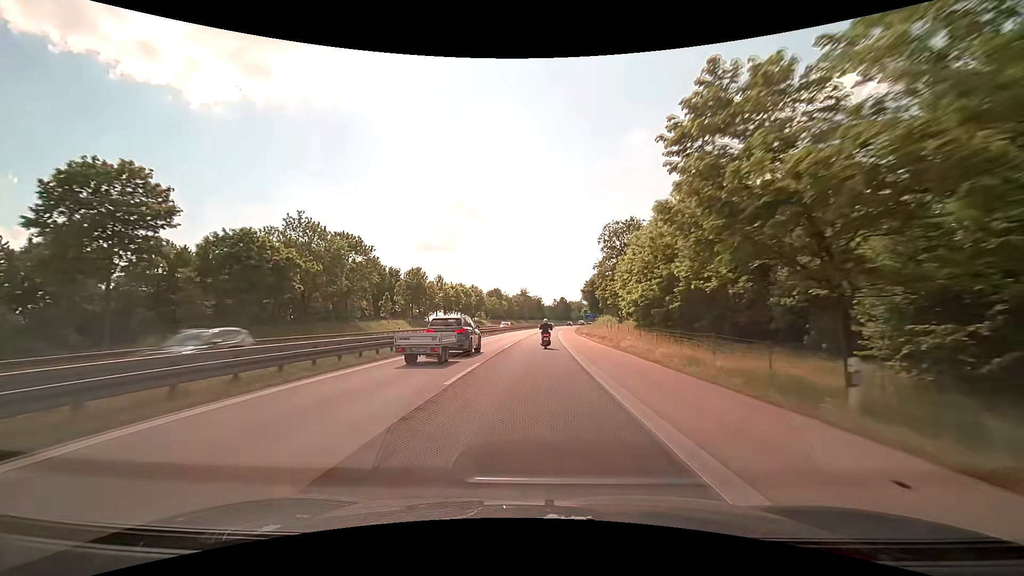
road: motorway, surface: asphalt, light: Day
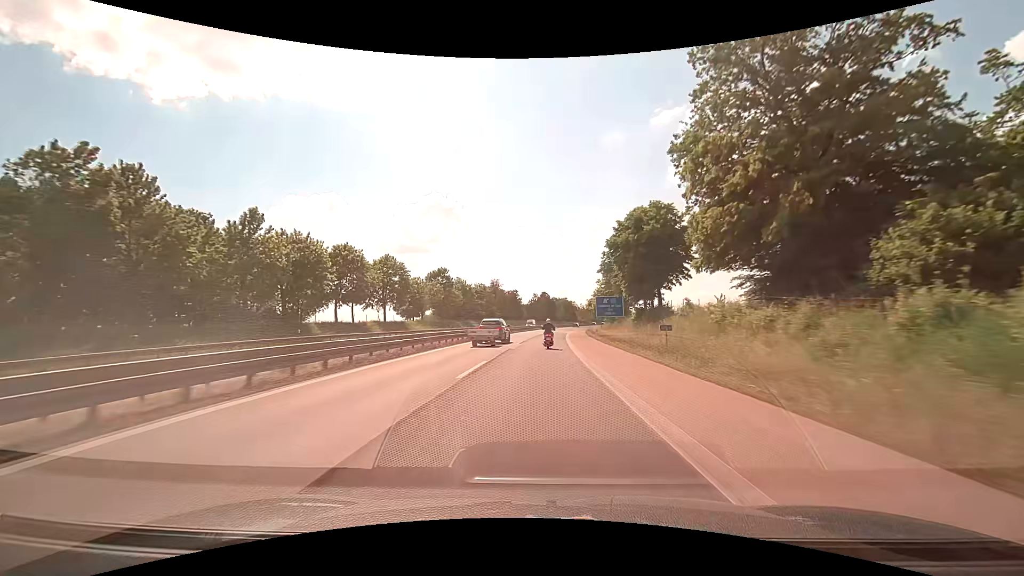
(+1.4, +69.7) m; +3°
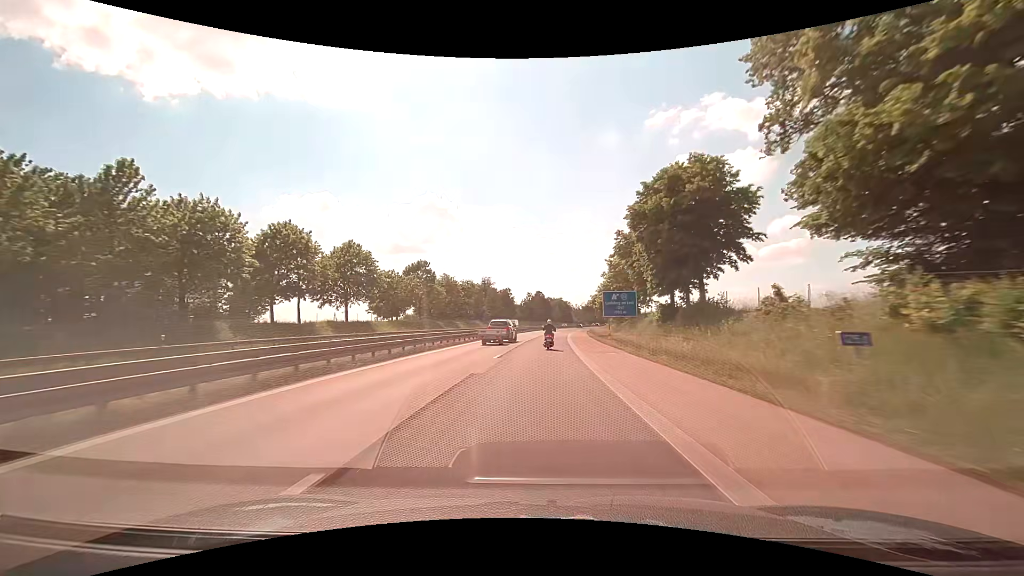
(+0.1, +13.9) m; +1°
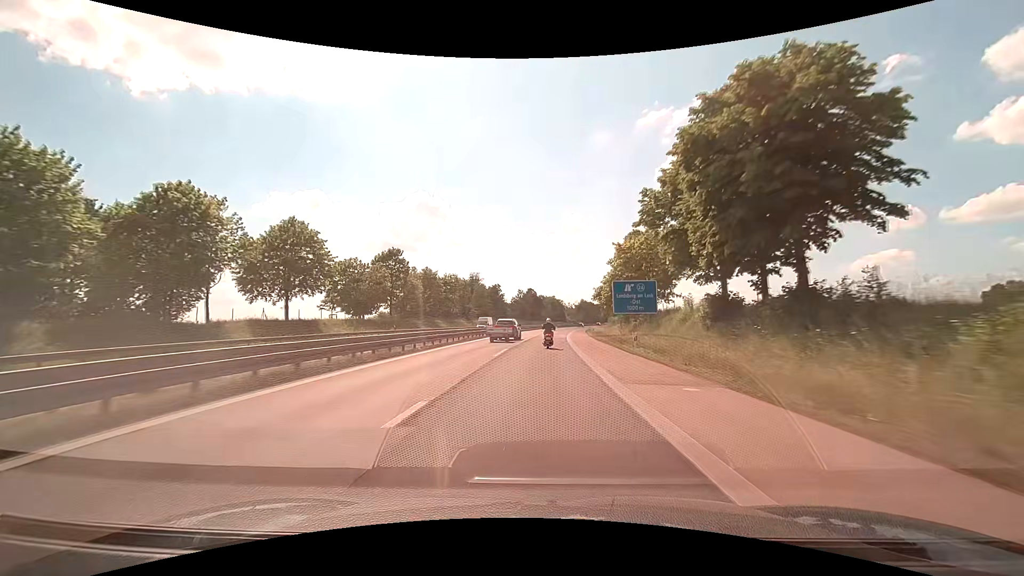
(+0.1, +13.9) m; +1°
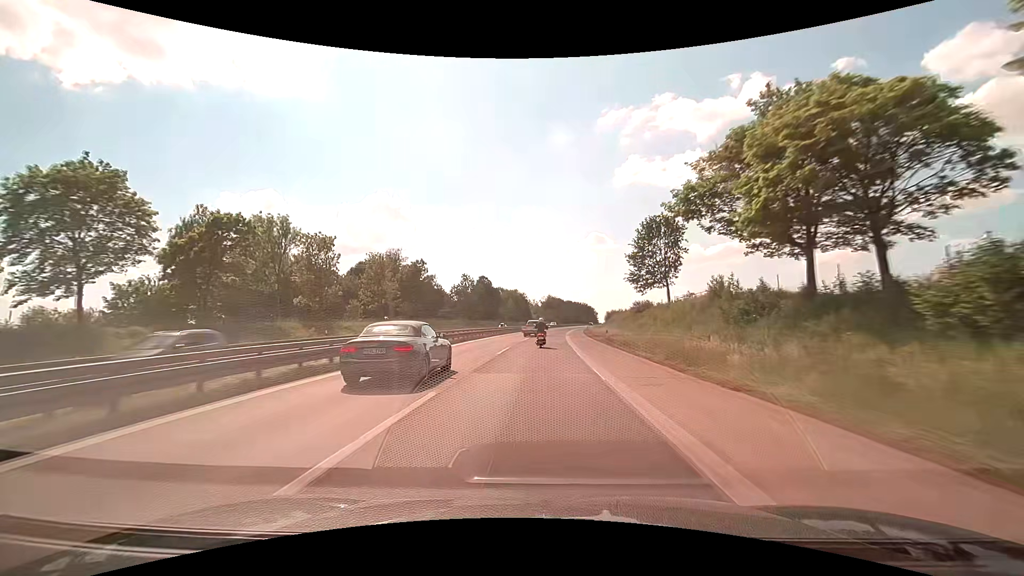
(+2.9, +69.2) m; +4°
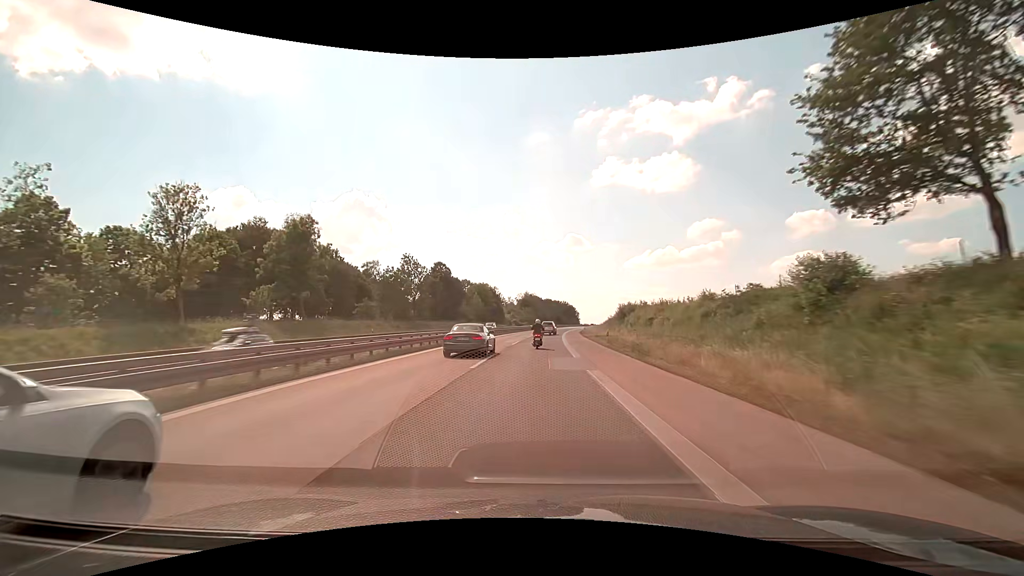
(+0.9, +41.5) m; +3°
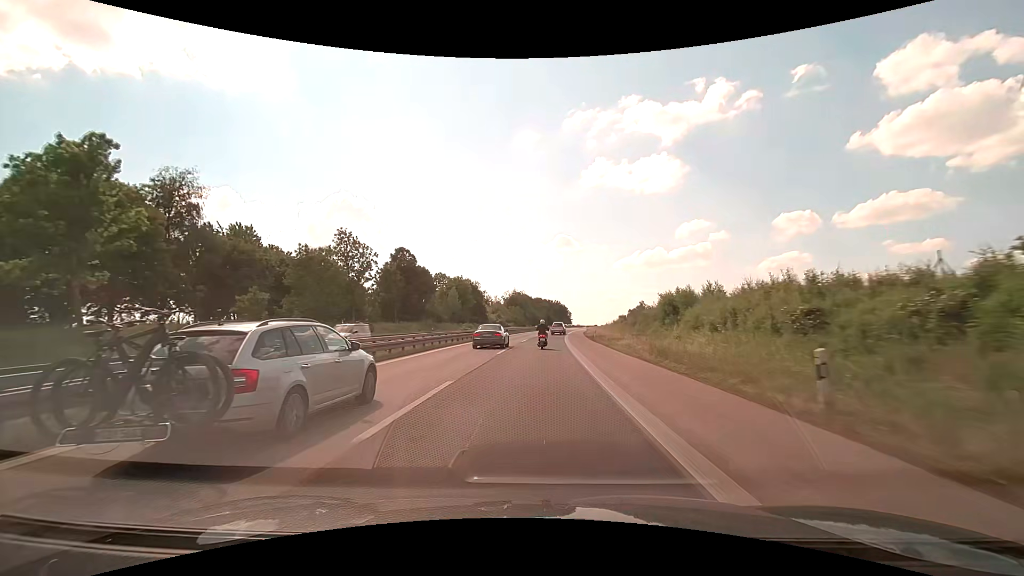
(+0.4, +27.8) m; +1°
(0, +10) (0, +20) (0, +30) (+1, +40) (+1, +50) (+2, +60) (+2, +70) (+3, +80) (+4, +90) (+5, +100) m
